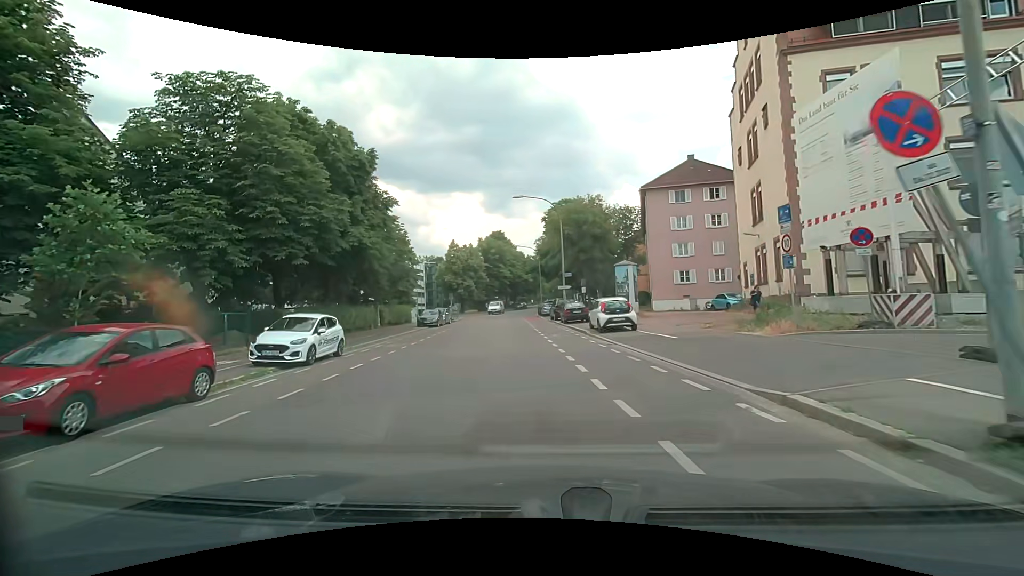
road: tertiary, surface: asphalt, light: Day
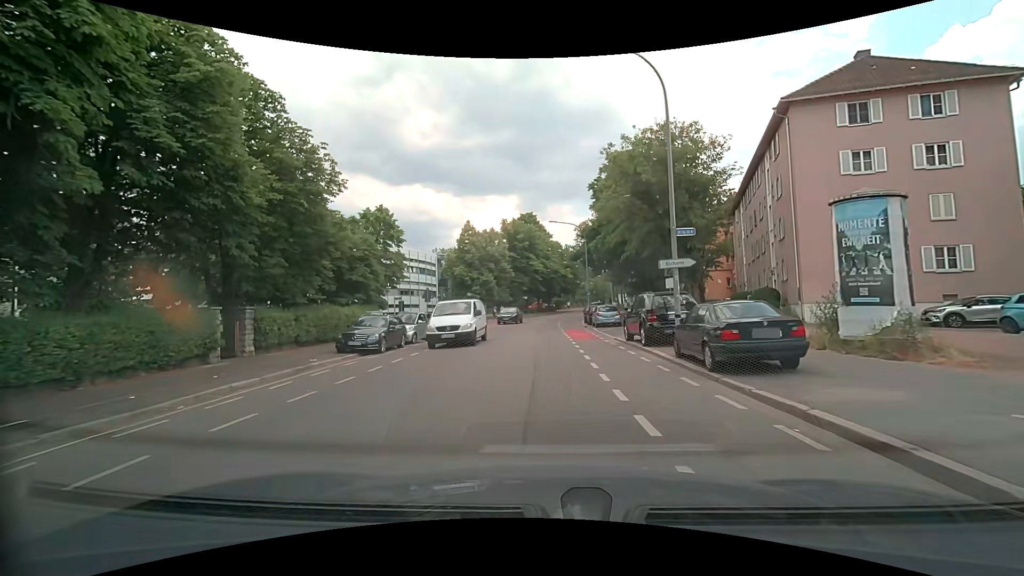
(-1.0, +22.7) m; -3°
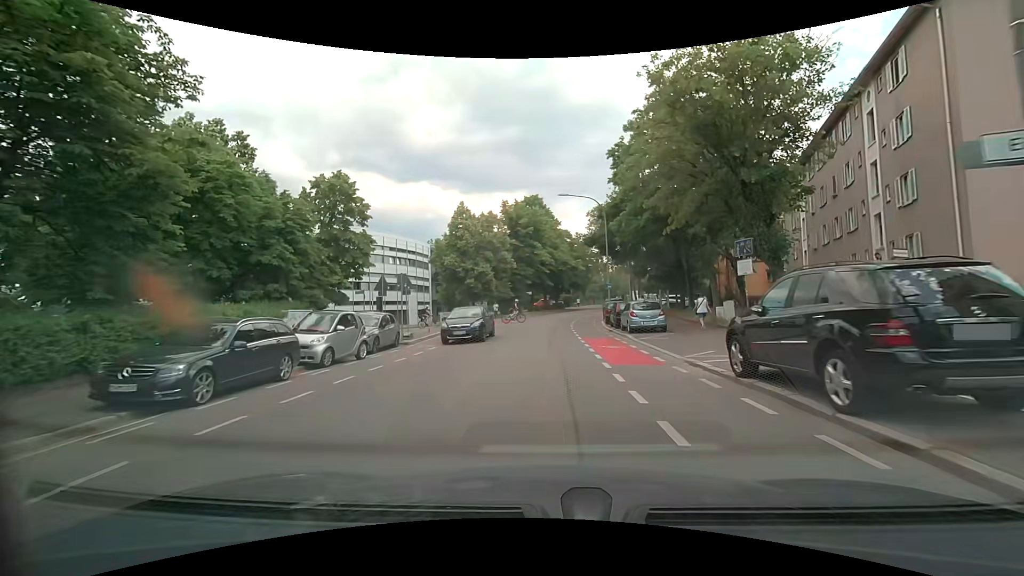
(-0.1, +10.6) m; 0°
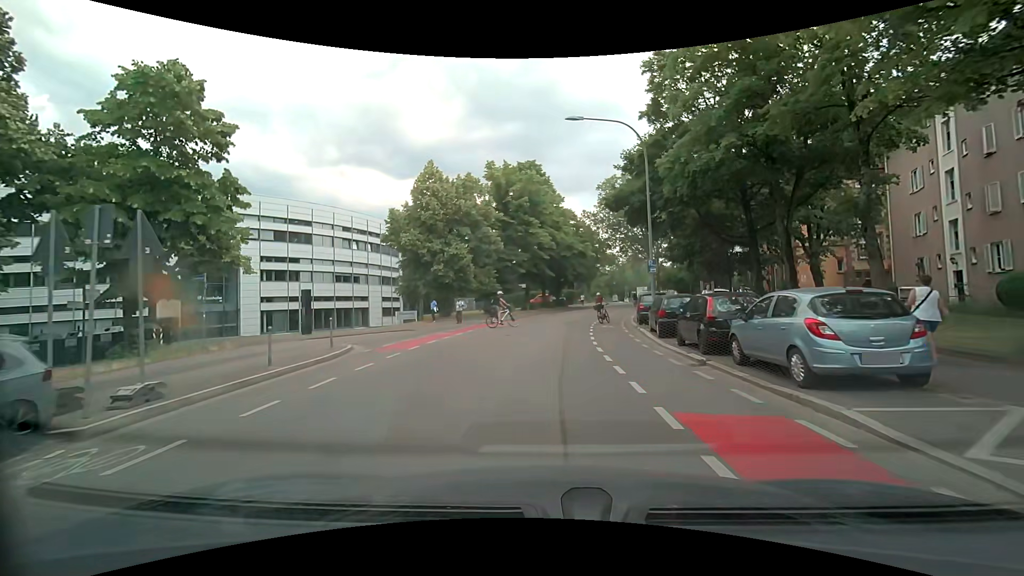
(-0.3, +15.2) m; -2°
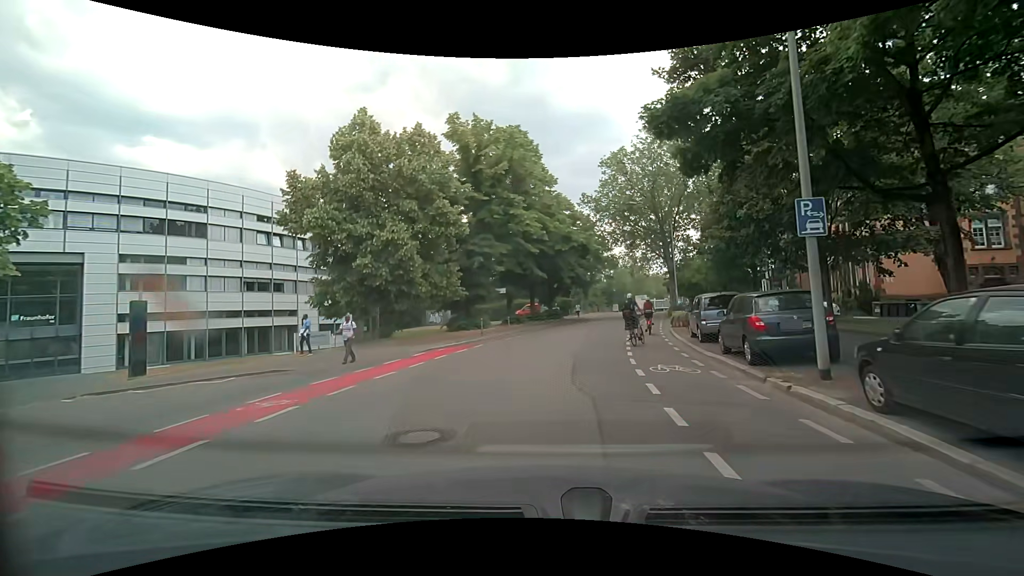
(+0.1, +13.7) m; +1°
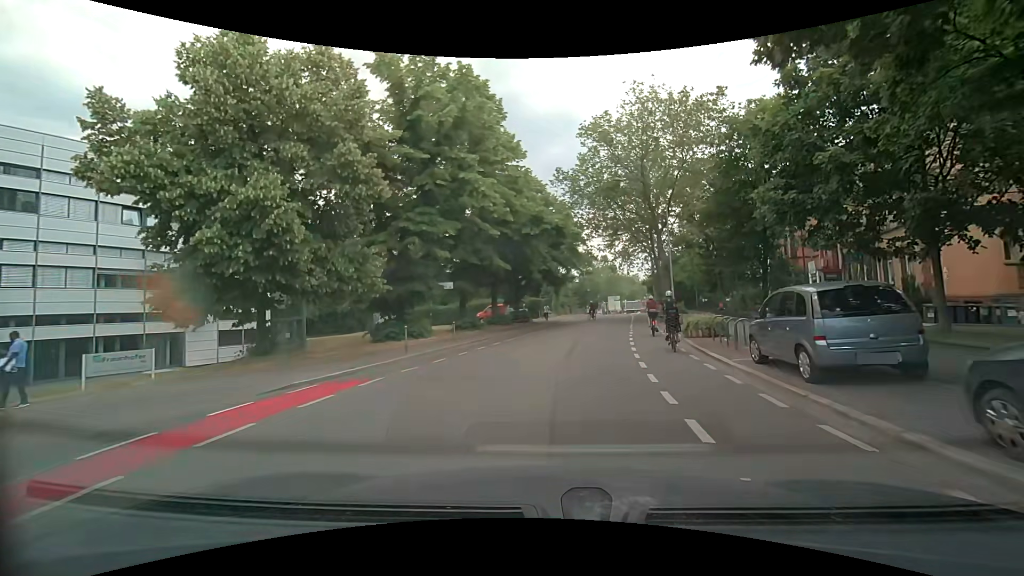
(+0.3, +8.8) m; +4°
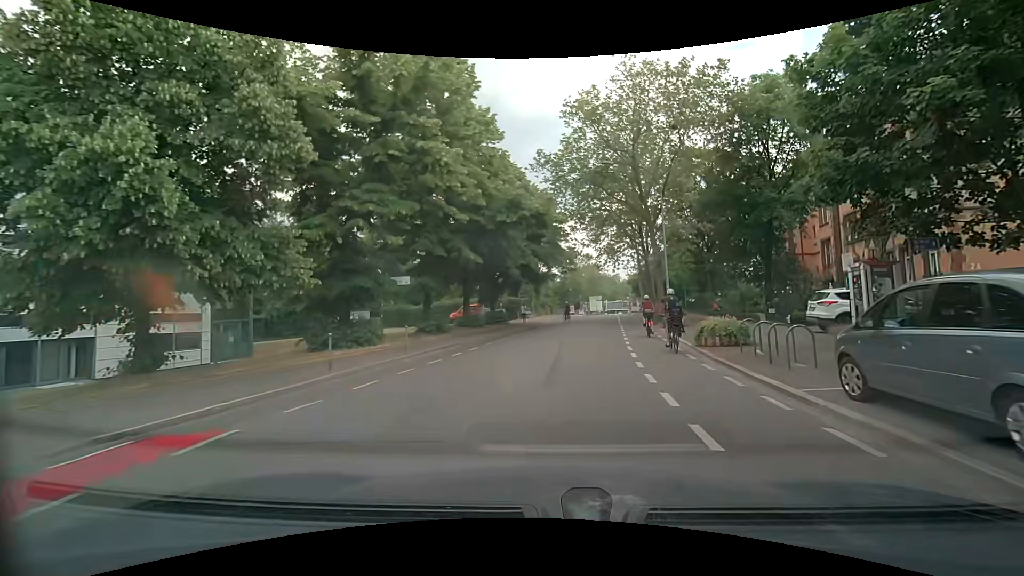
(+0.1, +4.3) m; +2°
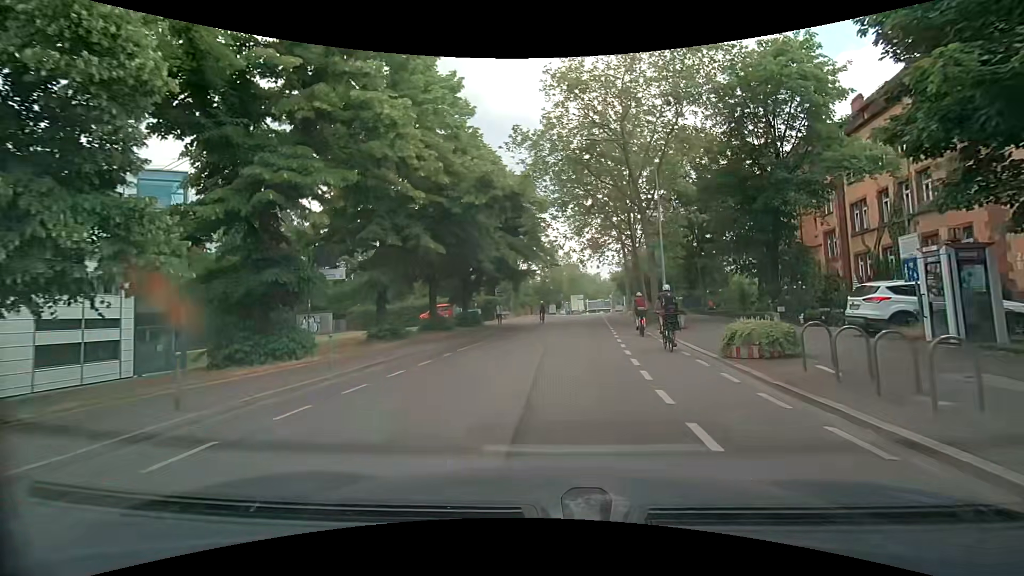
(+0.1, +4.3) m; +2°
(0, +10) (+1, +20) (+2, +30) (+3, +40) (+4, +50) (+5, +60) (+6, +70) (+8, +80) (+9, +90) (+10, +99) m
